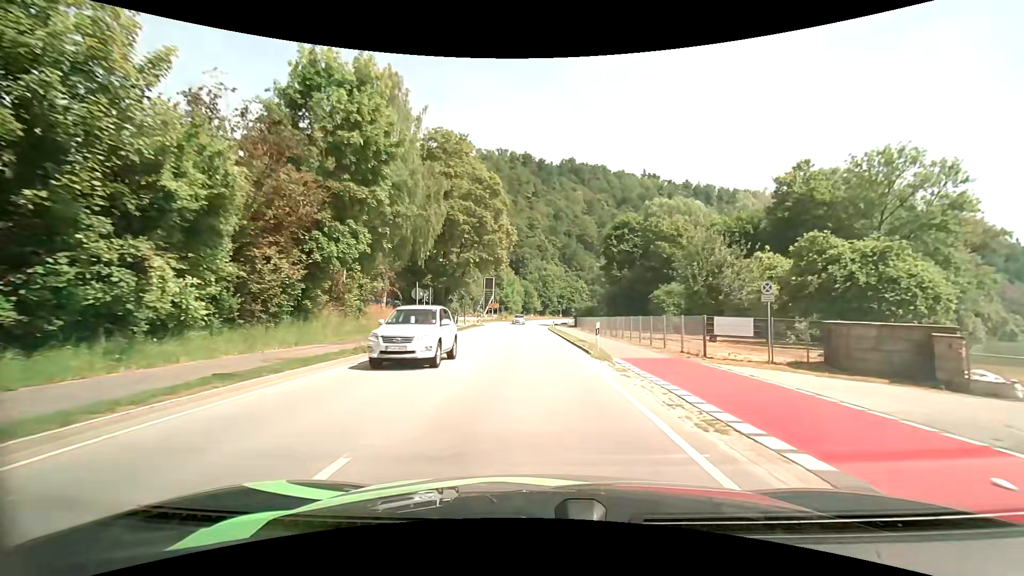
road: primary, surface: asphalt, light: Day
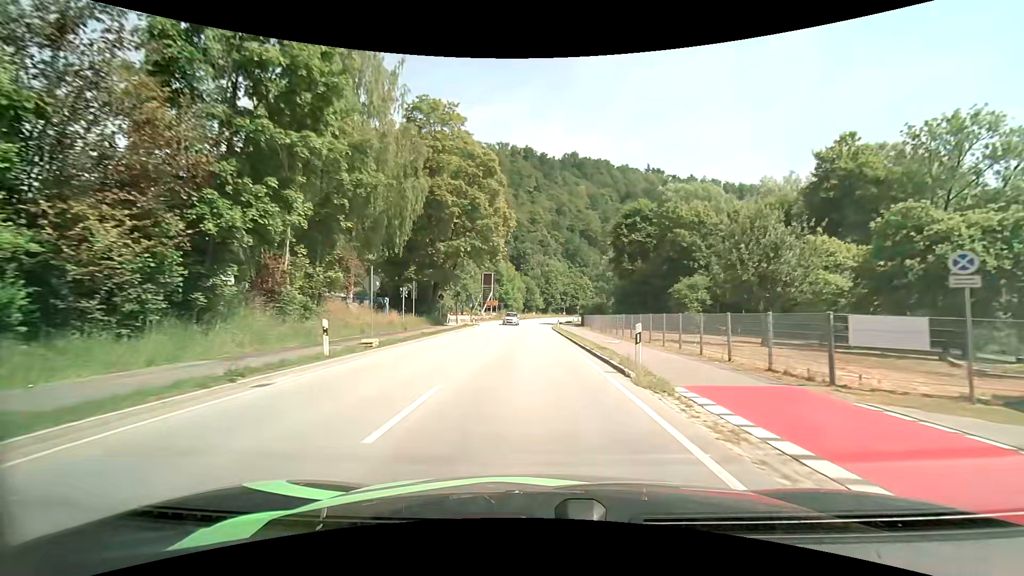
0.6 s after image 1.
(0.0, +7.4) m; 0°
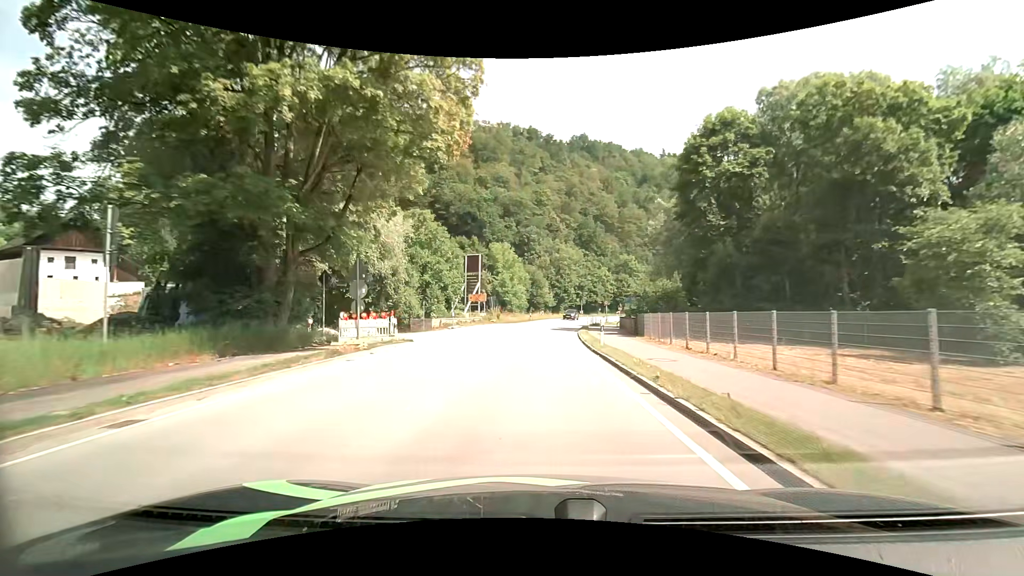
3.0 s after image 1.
(-0.2, +30.3) m; -1°
